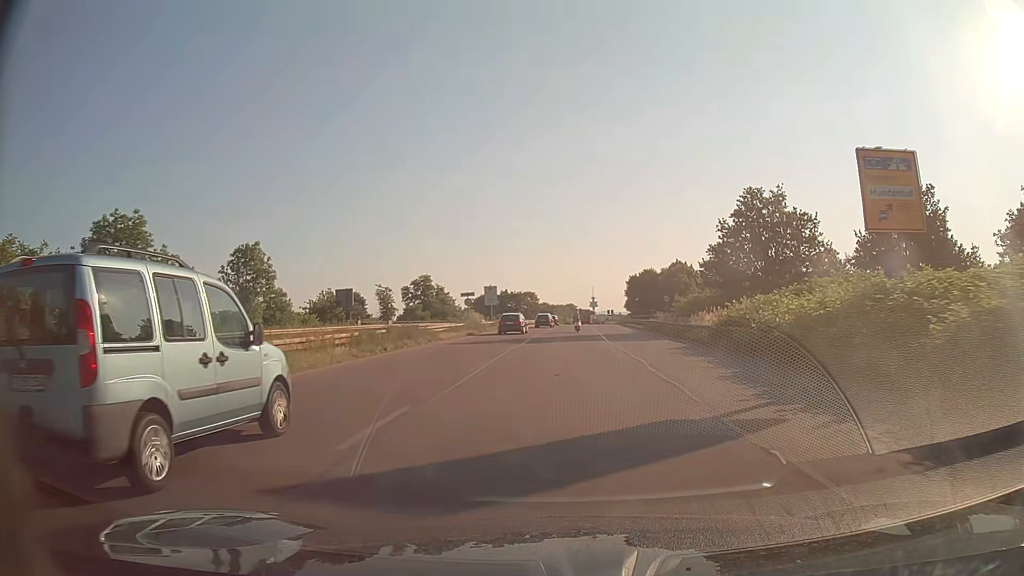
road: trunk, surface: asphalt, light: Day
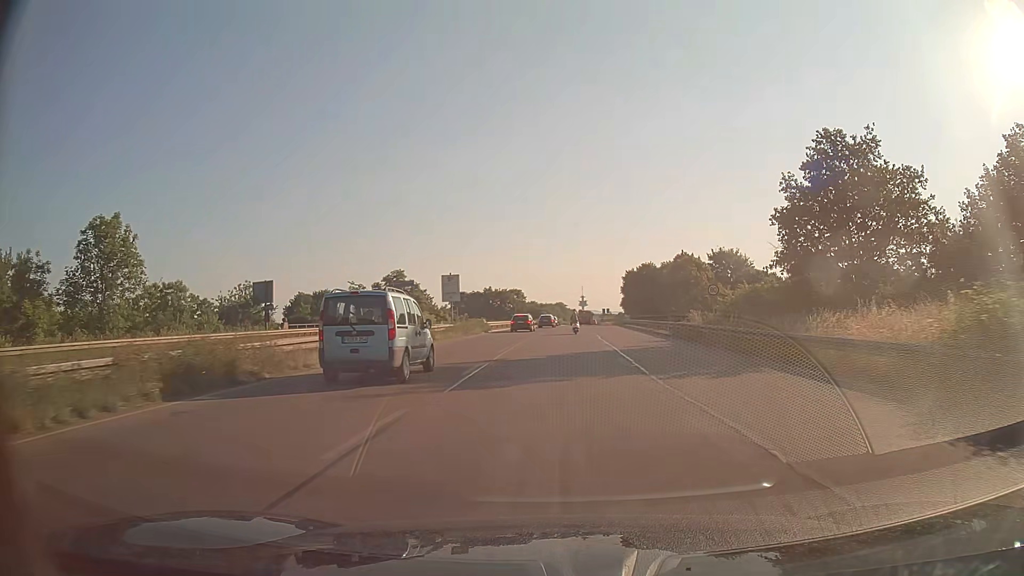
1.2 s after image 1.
(+0.1, +18.2) m; +1°
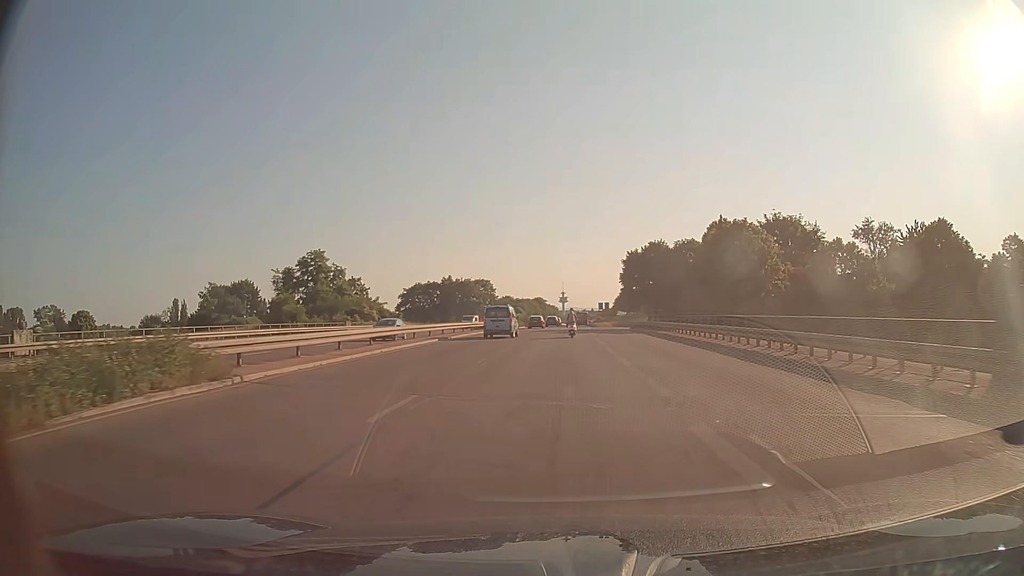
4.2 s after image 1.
(+0.6, +42.5) m; +1°
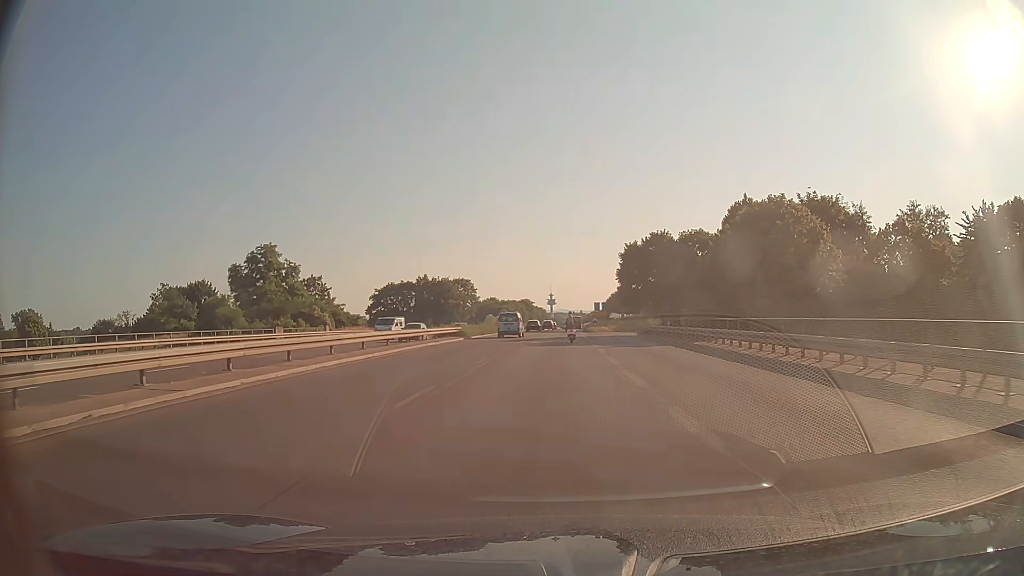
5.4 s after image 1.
(+0.2, +16.0) m; +1°
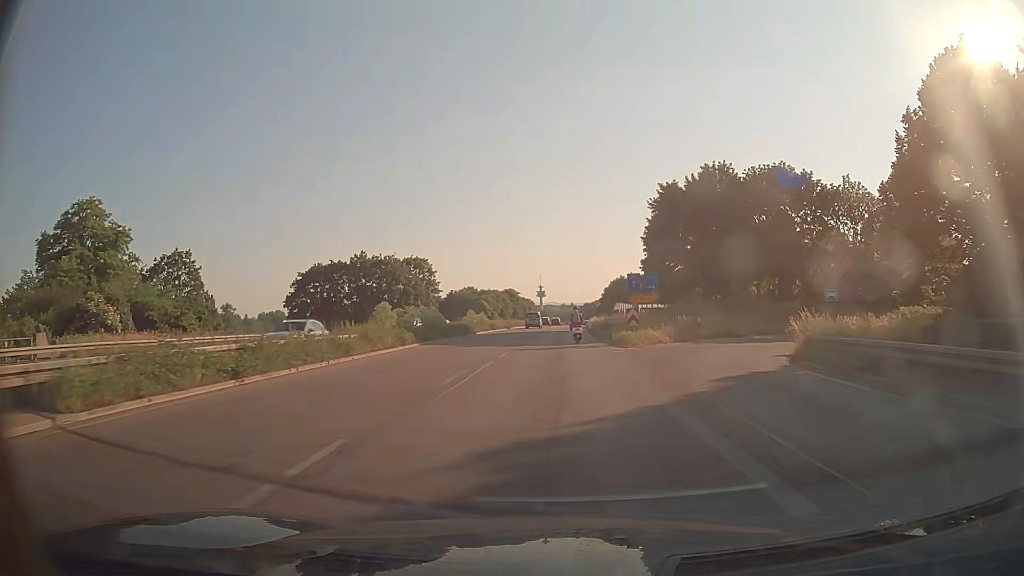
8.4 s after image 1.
(+0.2, +41.9) m; +1°
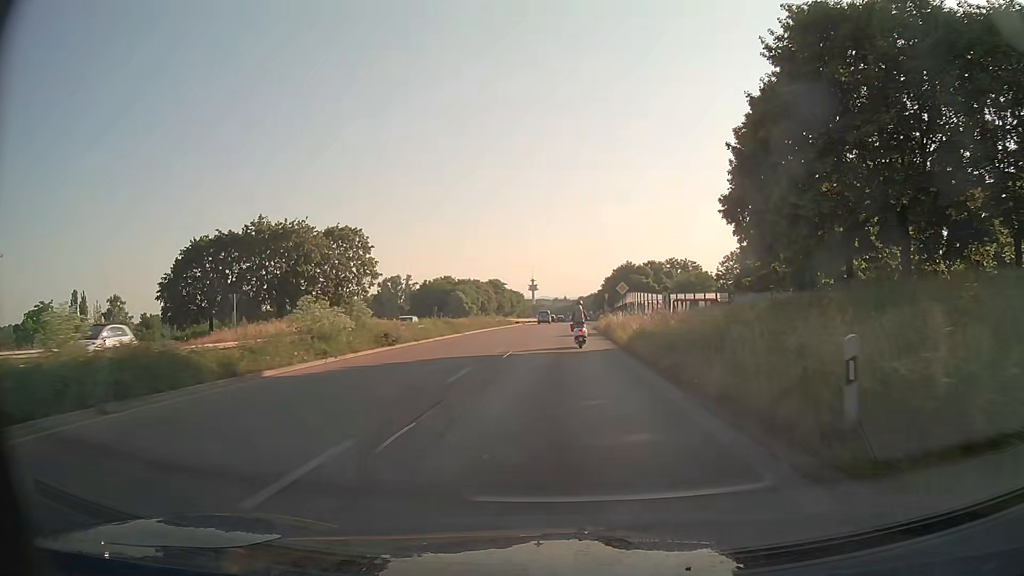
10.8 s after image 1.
(+0.1, +36.0) m; 0°
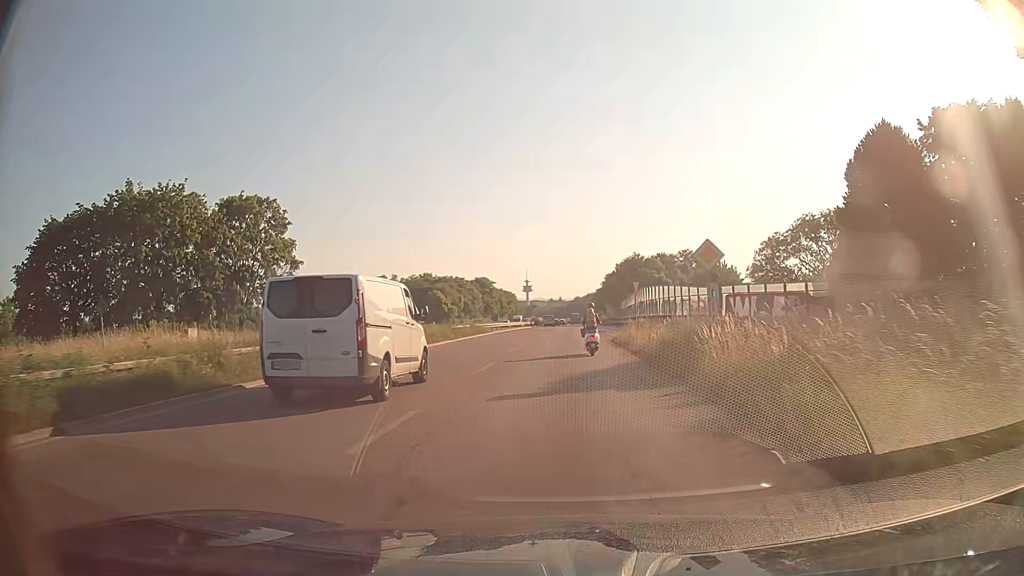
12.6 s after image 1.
(+0.1, +24.0) m; +1°
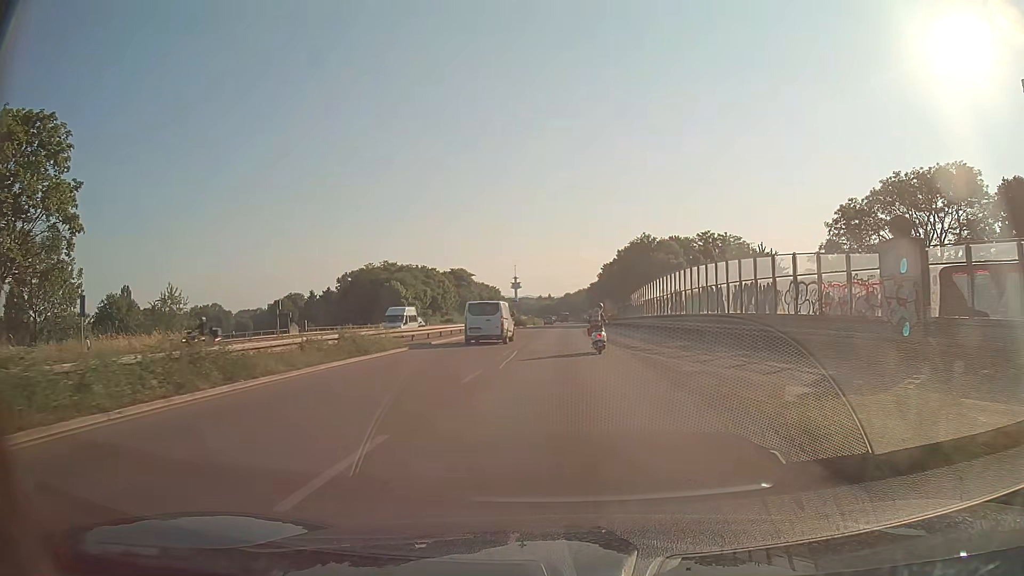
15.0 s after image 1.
(+0.1, +28.6) m; +1°
(0, +10) (0, +20) (0, +30) (0, +40) (+1, +50) (+1, +60) (+1, +70) (+1, +80) (+1, +90) (+1, +100) m
